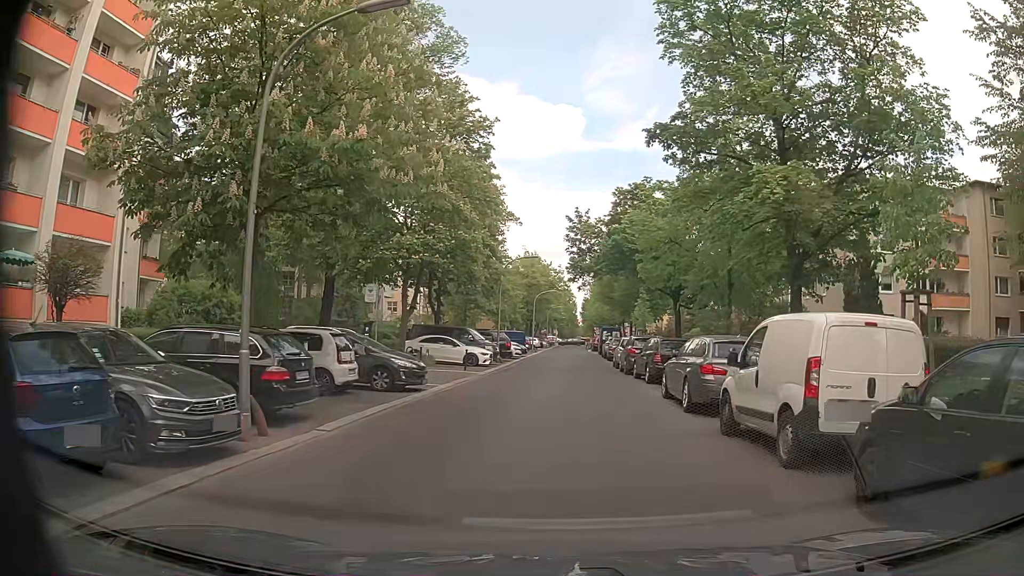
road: residential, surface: asphalt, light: Day
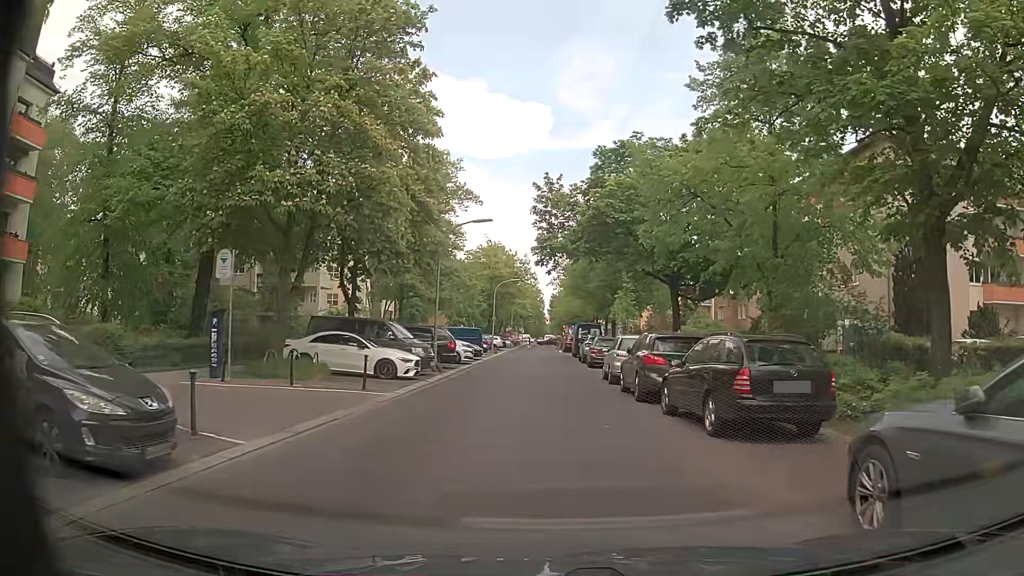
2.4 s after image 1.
(+0.4, +11.8) m; +4°
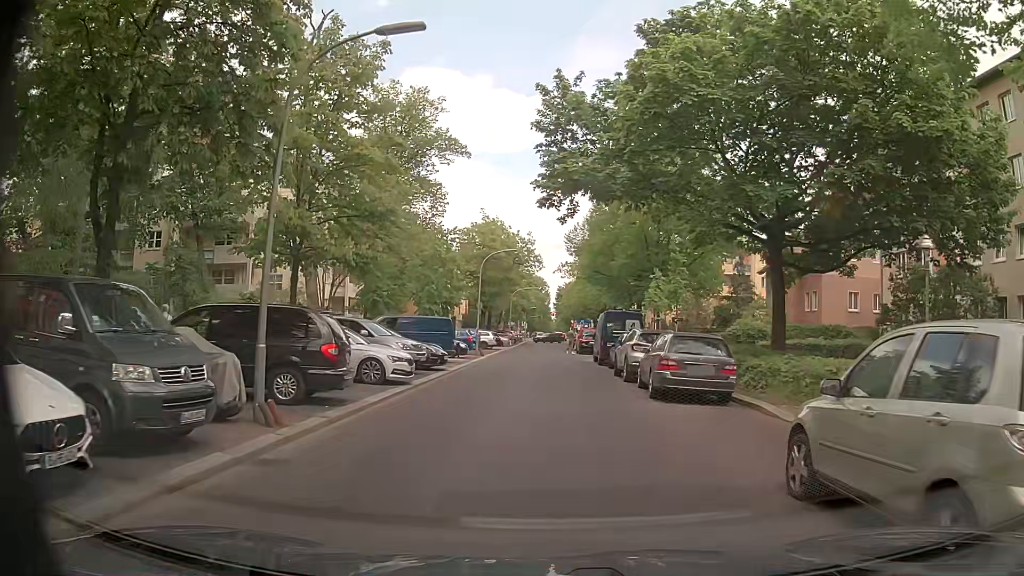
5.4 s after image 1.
(-0.4, +17.5) m; -1°
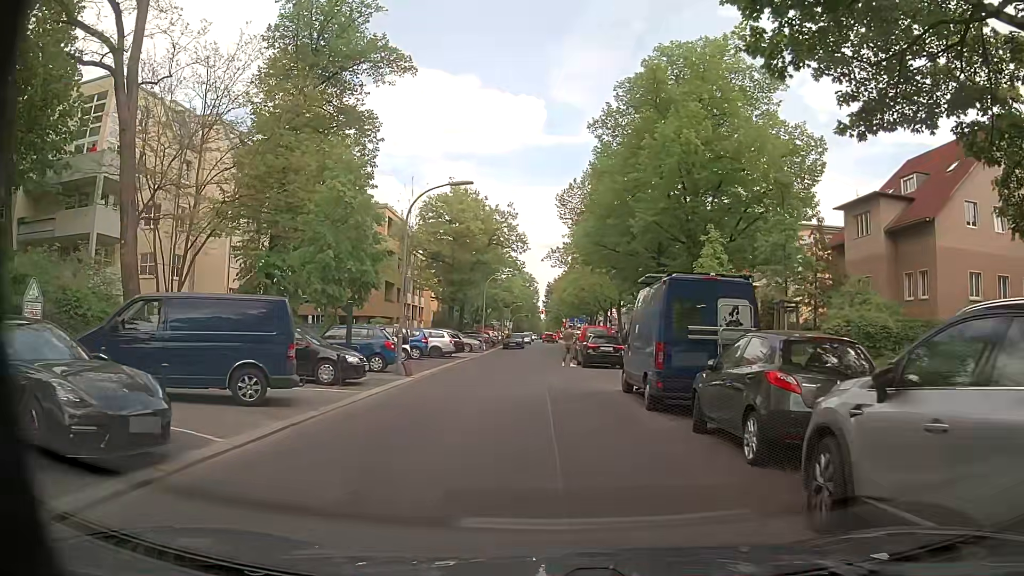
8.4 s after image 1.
(+0.2, +18.0) m; +1°
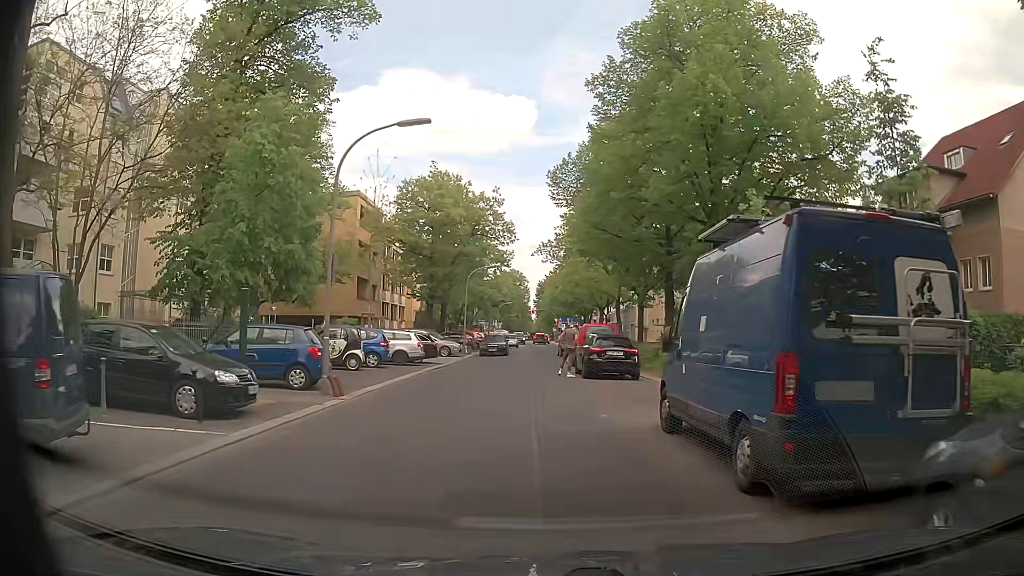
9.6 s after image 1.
(0.0, +6.6) m; +1°
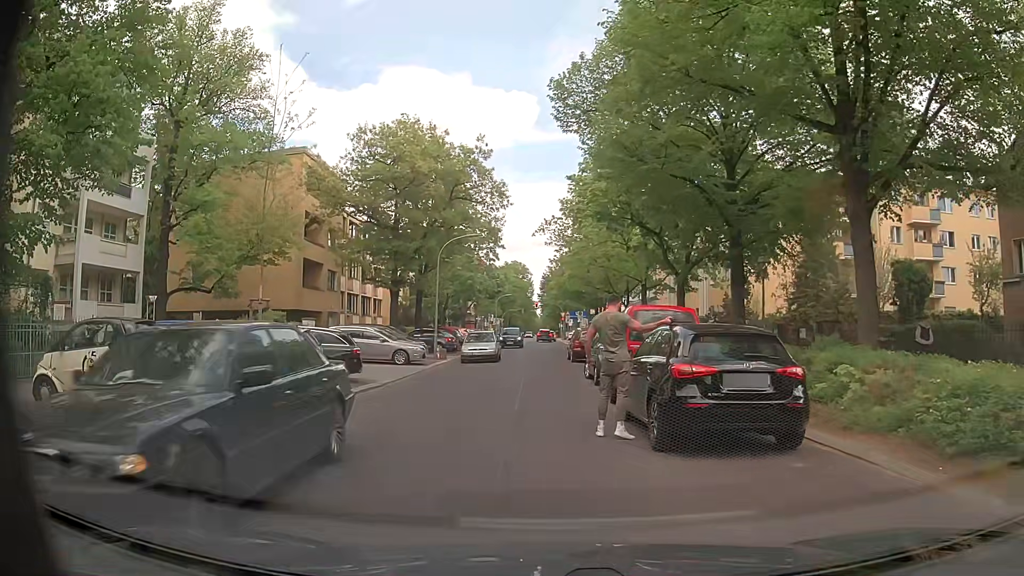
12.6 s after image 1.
(-0.1, +13.4) m; -3°
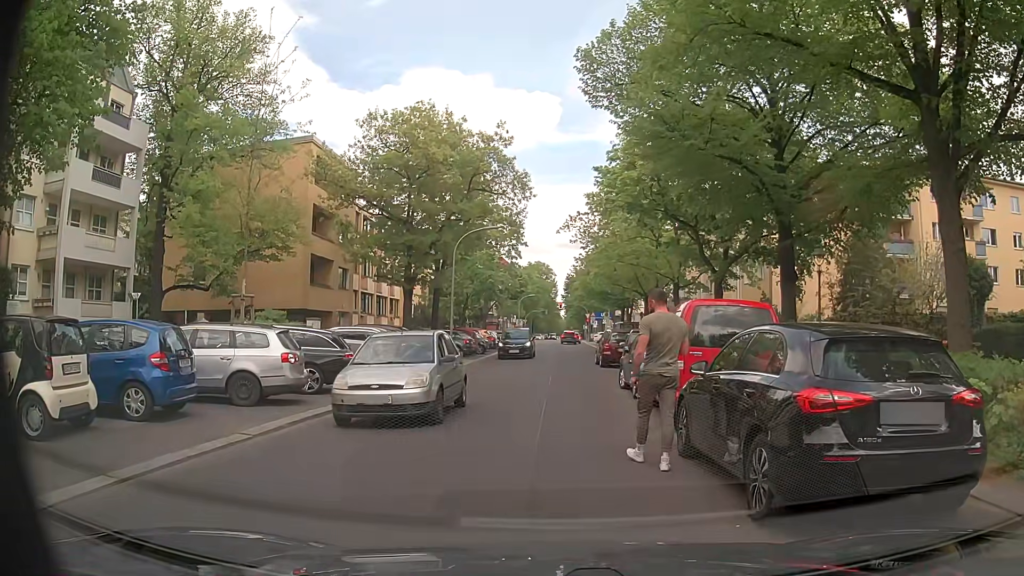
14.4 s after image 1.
(+0.1, +2.7) m; +1°
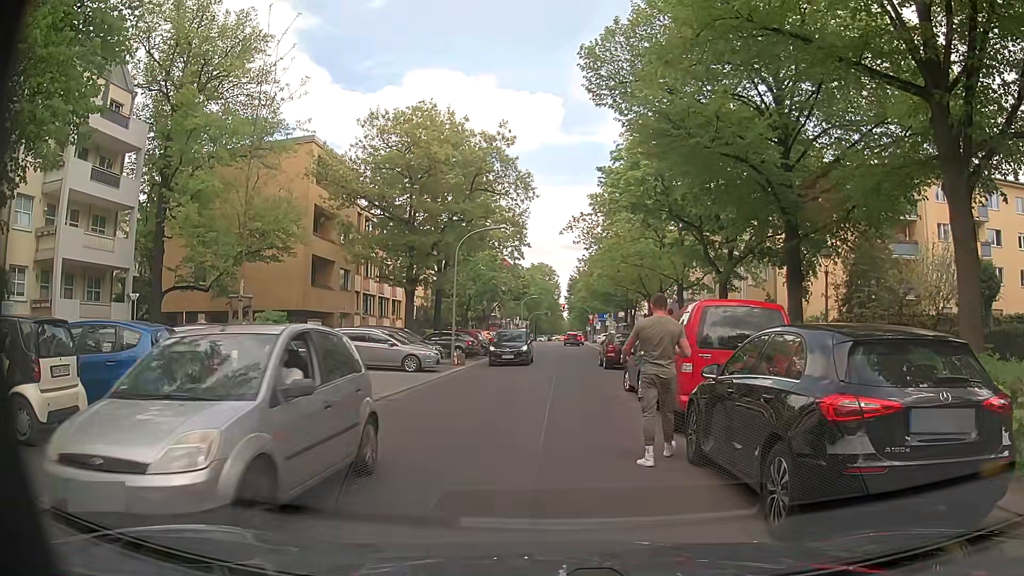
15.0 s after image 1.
(0.0, +0.3) m; 0°
